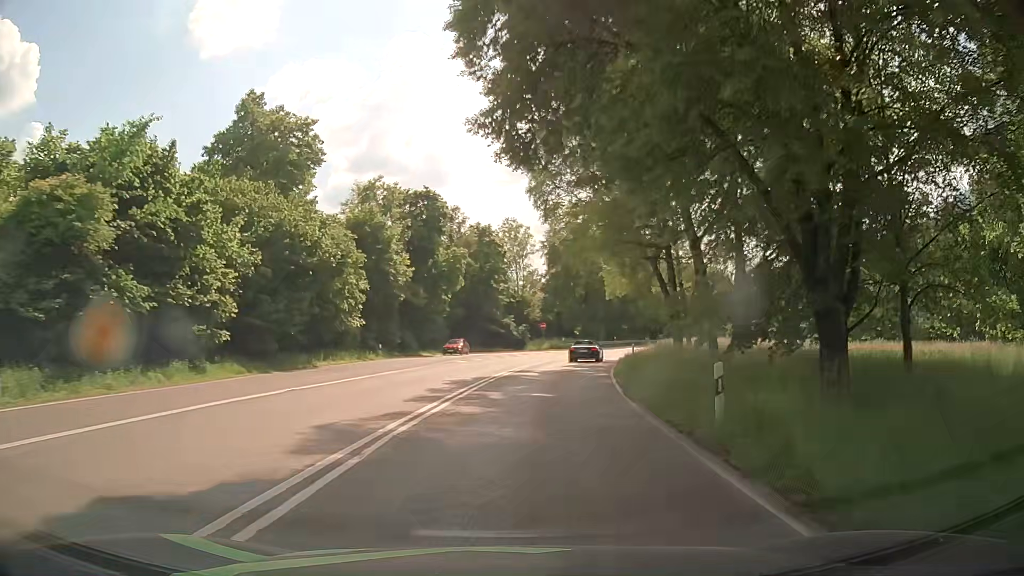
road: primary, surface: asphalt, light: Day
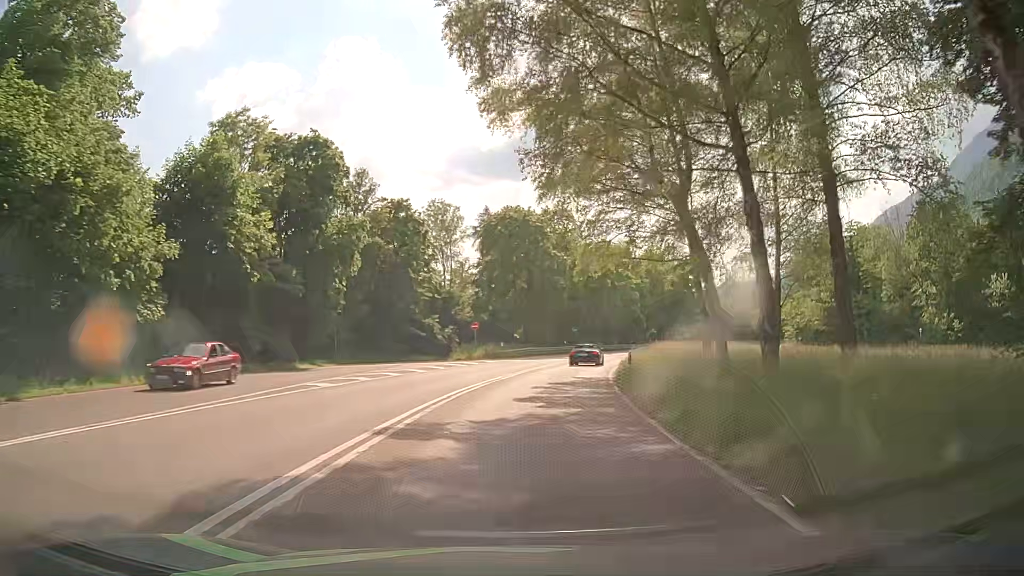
(+1.1, +18.3) m; +6°
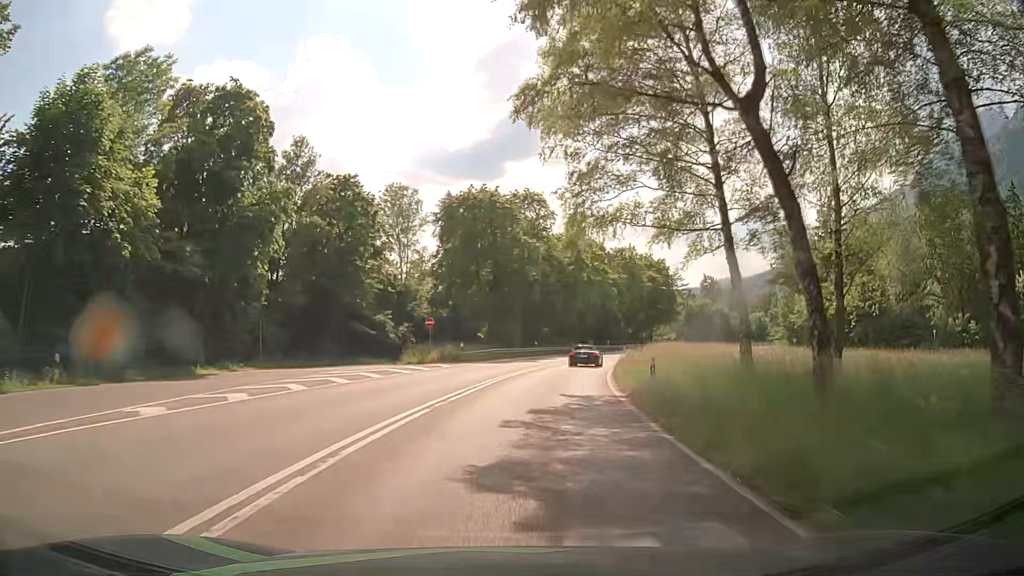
(+0.2, +9.2) m; +3°
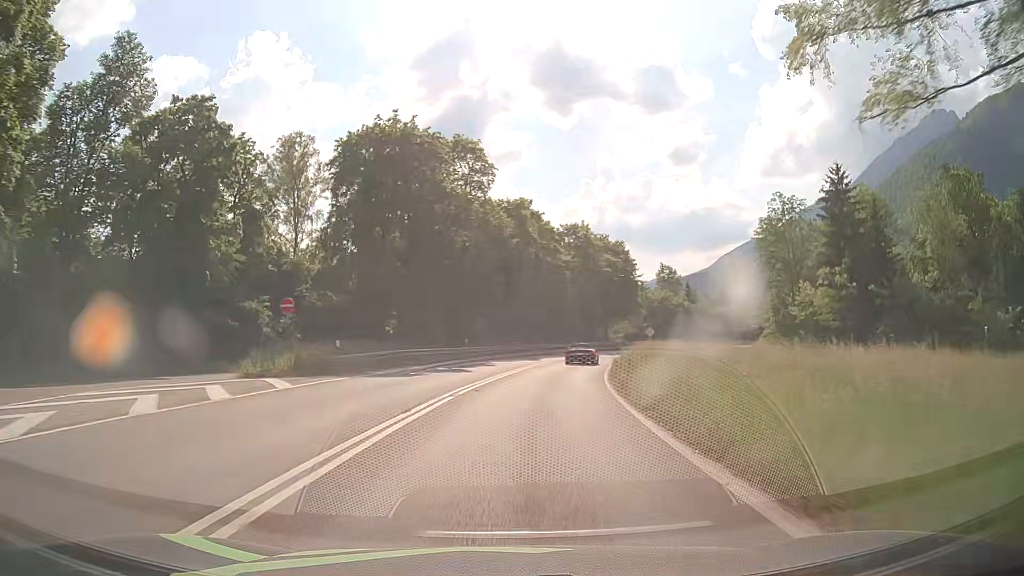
(+1.0, +18.3) m; +6°
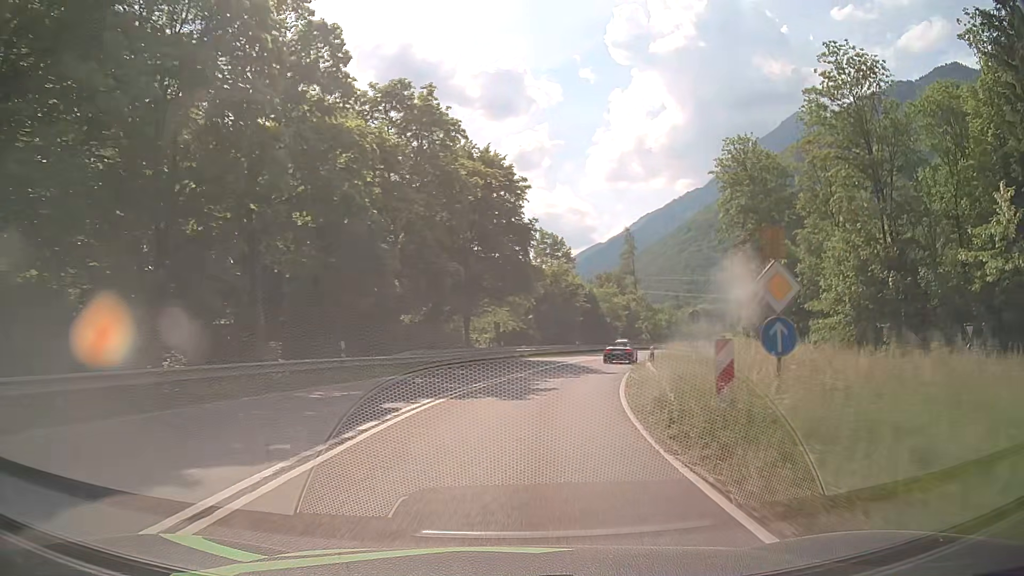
(+5.0, +45.5) m; +13°
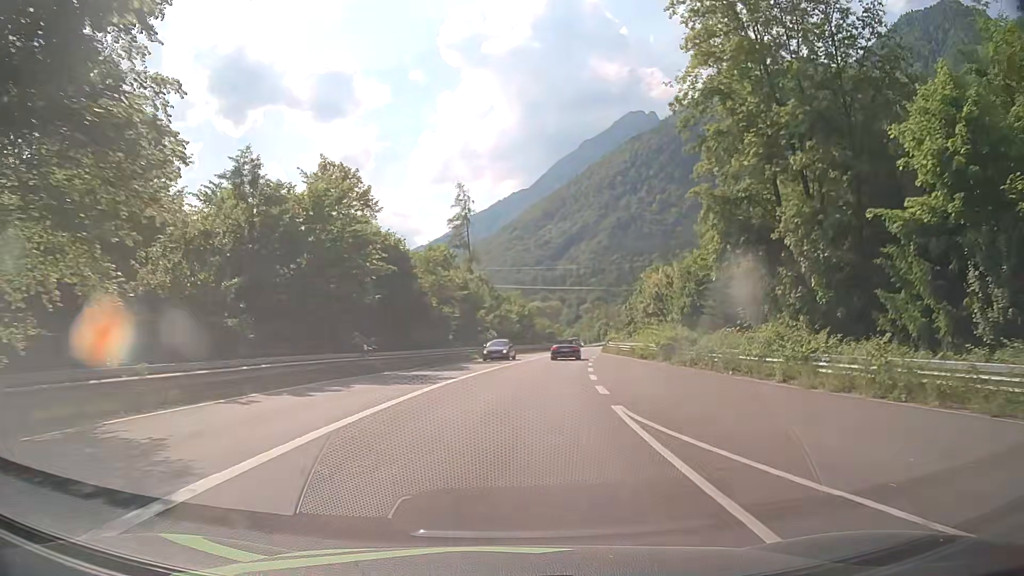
(+5.1, +36.1) m; +15°
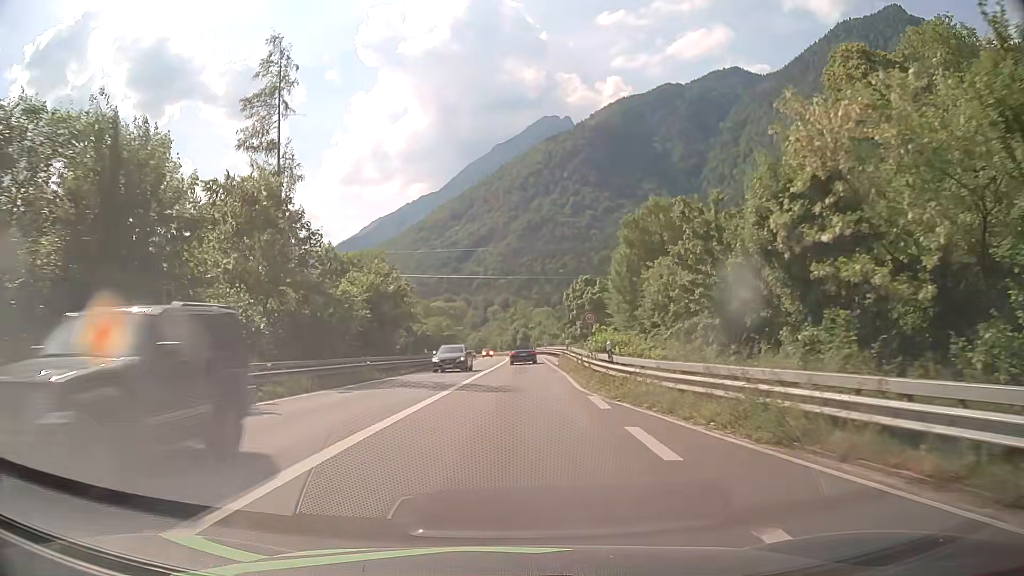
(+4.1, +45.6) m; +9°
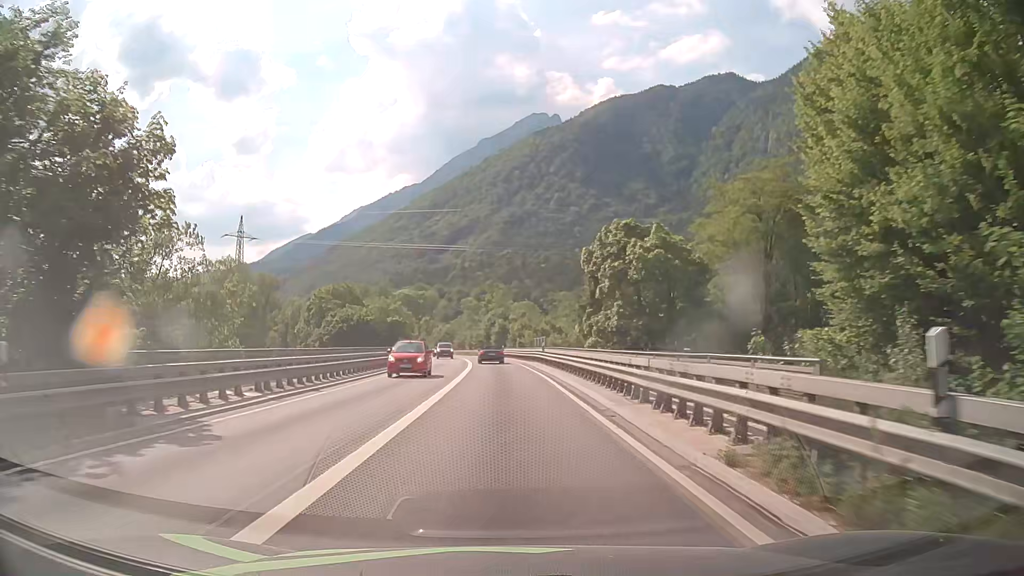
(+0.8, +36.7) m; +2°
(0, +10) (0, +20) (0, +30) (-1, +40) (-1, +50) (-2, +60) (-2, +70) (-3, +80) (-4, +90) (-6, +100) m
